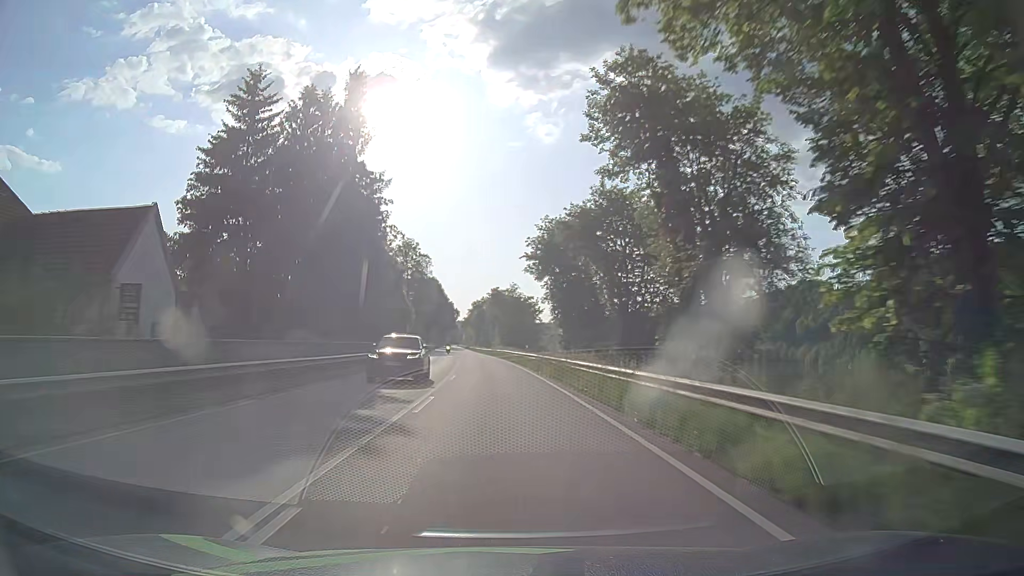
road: primary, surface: asphalt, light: Day
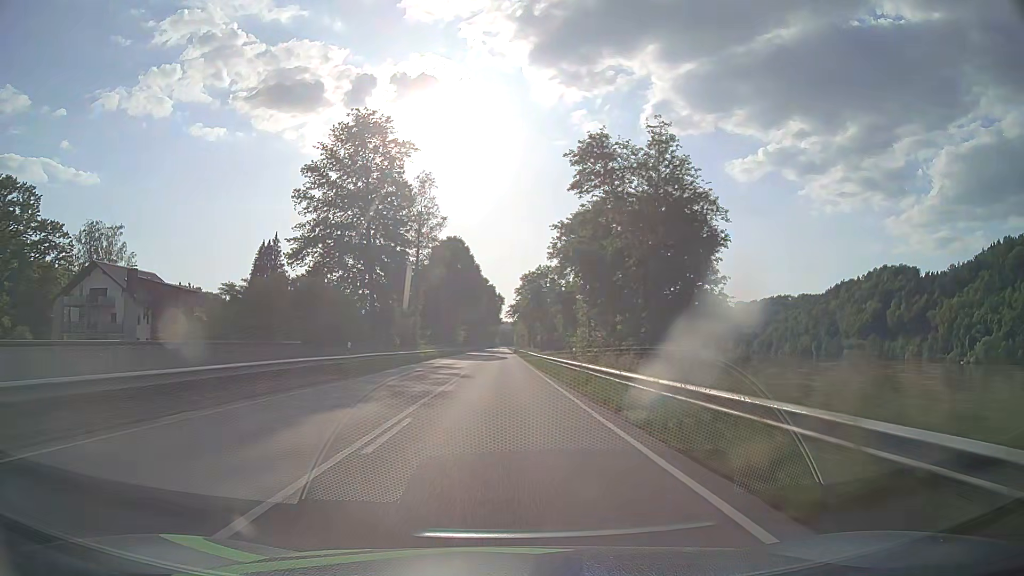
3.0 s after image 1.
(-3.4, +77.2) m; -4°
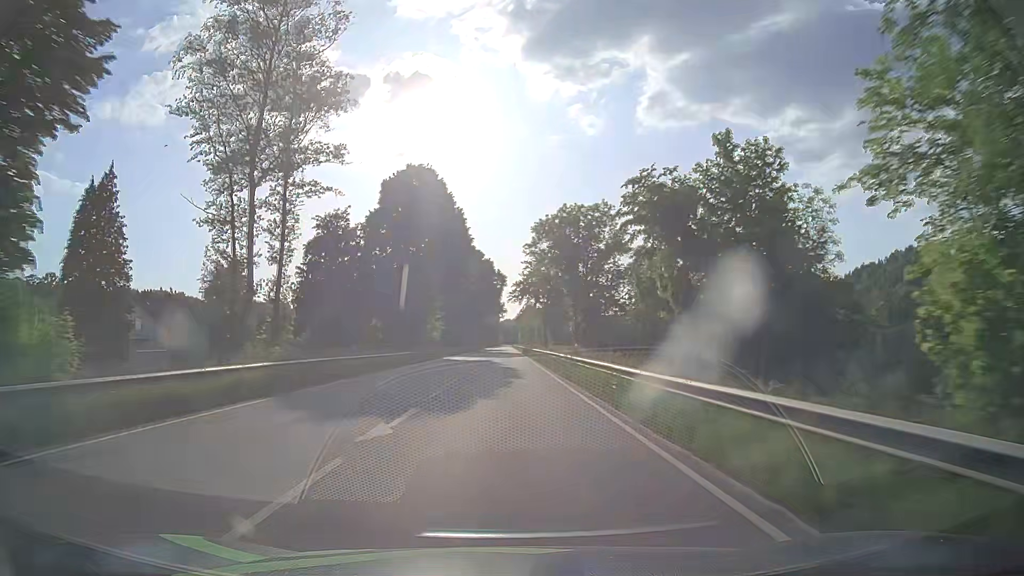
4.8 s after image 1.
(-0.3, +46.9) m; 0°
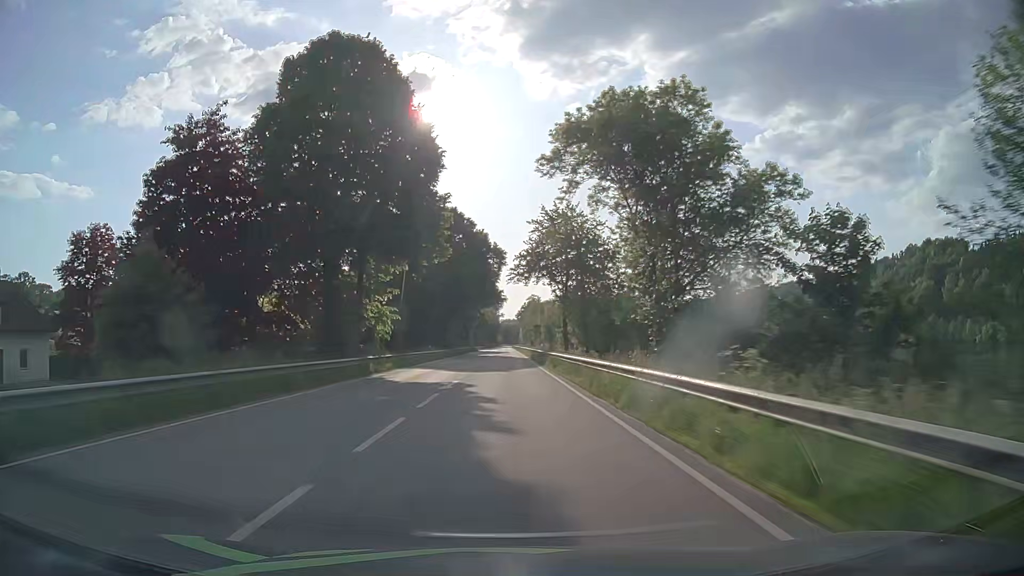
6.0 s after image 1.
(-0.1, +31.4) m; 0°
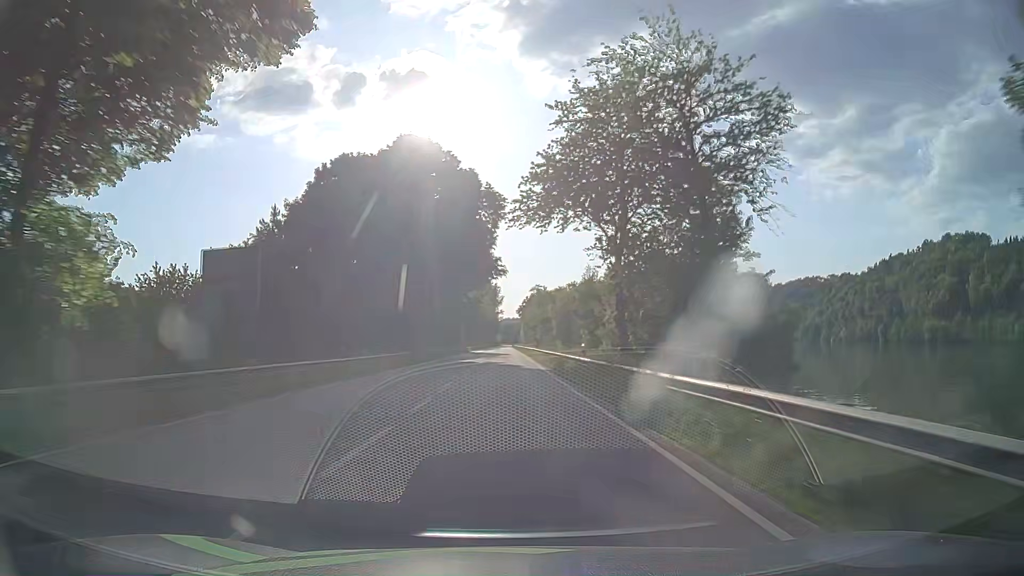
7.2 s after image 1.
(+0.1, +31.5) m; 0°
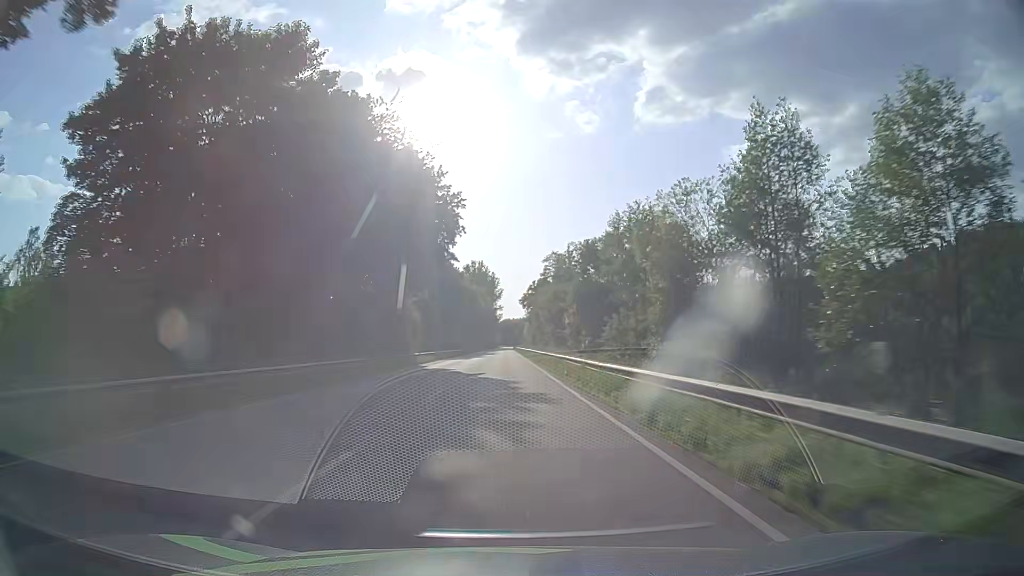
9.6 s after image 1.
(-0.2, +63.1) m; 0°
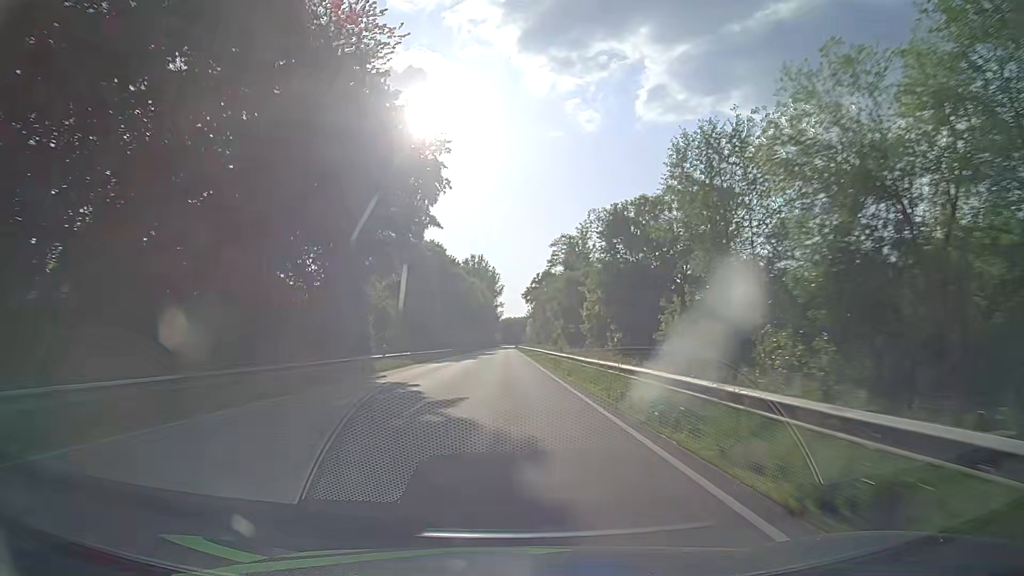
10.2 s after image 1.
(0.0, +15.8) m; 0°
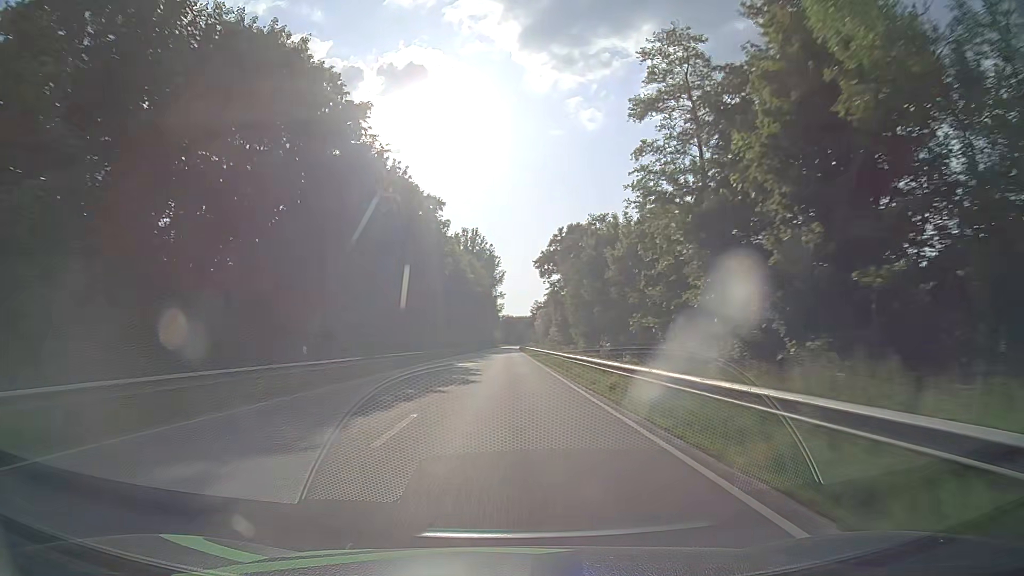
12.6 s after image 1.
(0.0, +63.2) m; 0°
(0, +10) (0, +20) (0, +30) (0, +40) (0, +50) (0, +60) (0, +70) (0, +80) (0, +90) (0, +100) m
